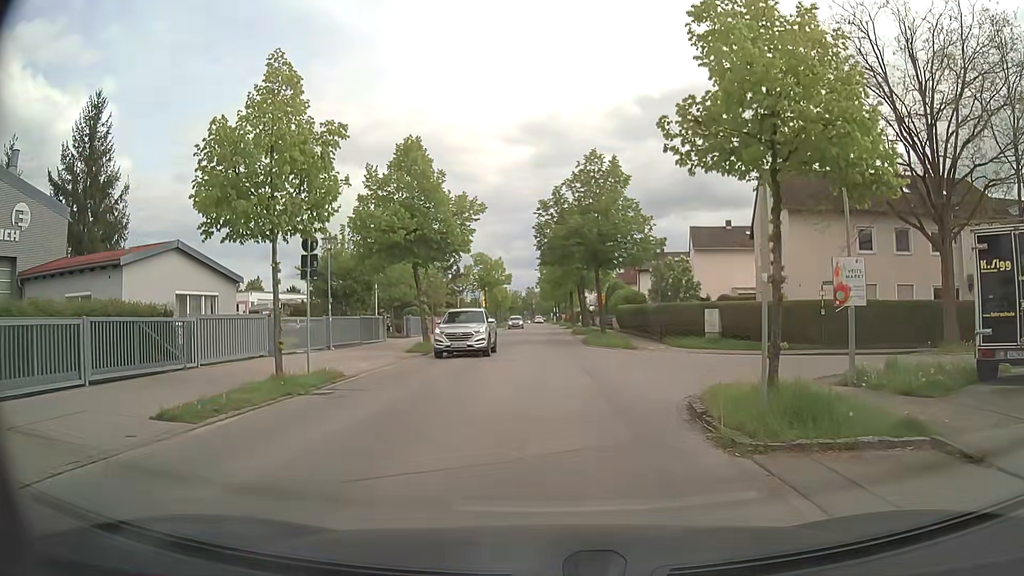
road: residential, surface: asphalt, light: Day
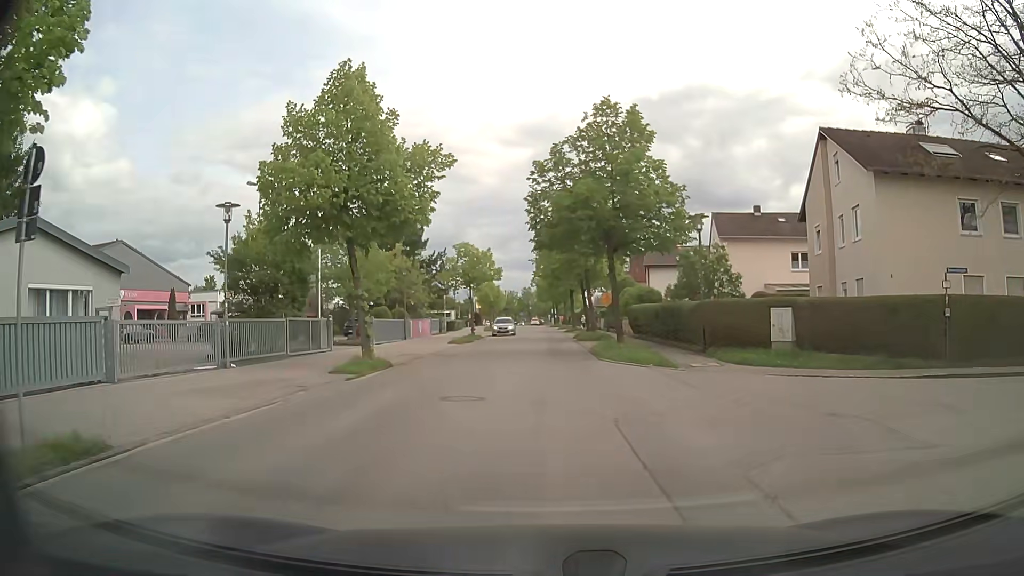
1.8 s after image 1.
(0.0, +9.1) m; +1°
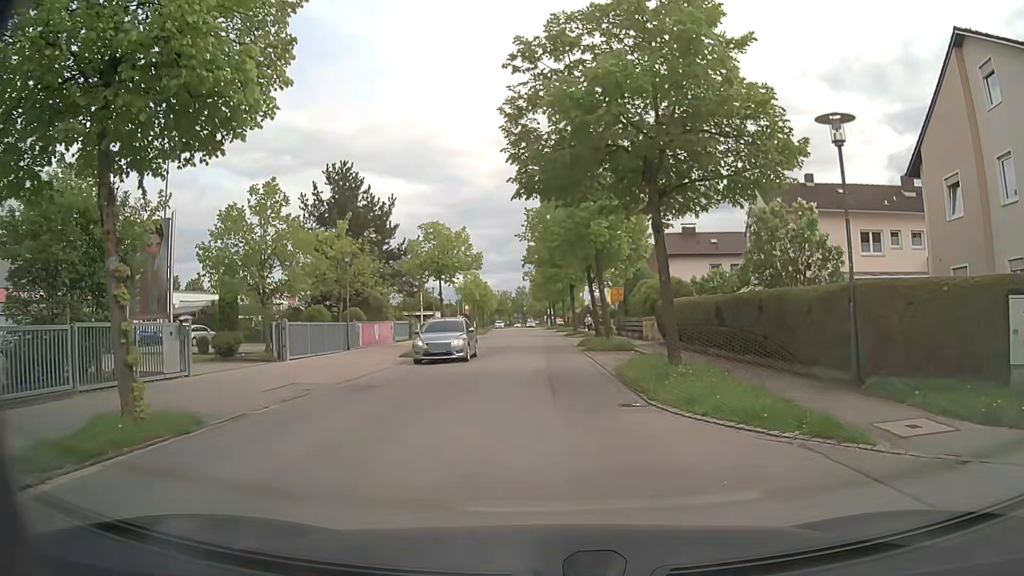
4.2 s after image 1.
(-0.1, +12.0) m; -1°
(0, +10) (0, +20) (0, +30) (0, +40) (0, +50) (0, +60) (0, +70) (-1, +80) (-1, +90) (-1, +100) m
